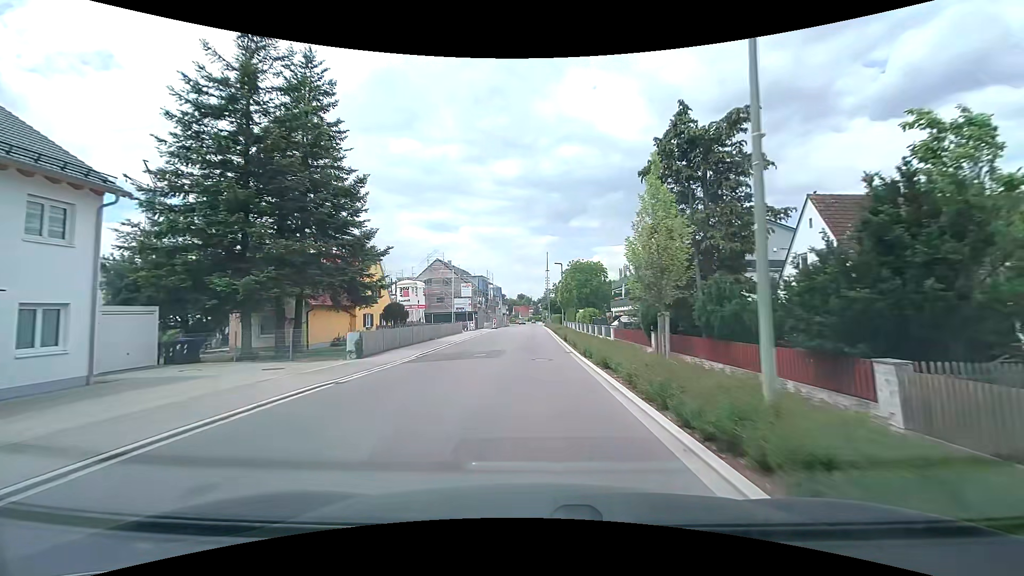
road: tertiary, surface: asphalt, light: Day
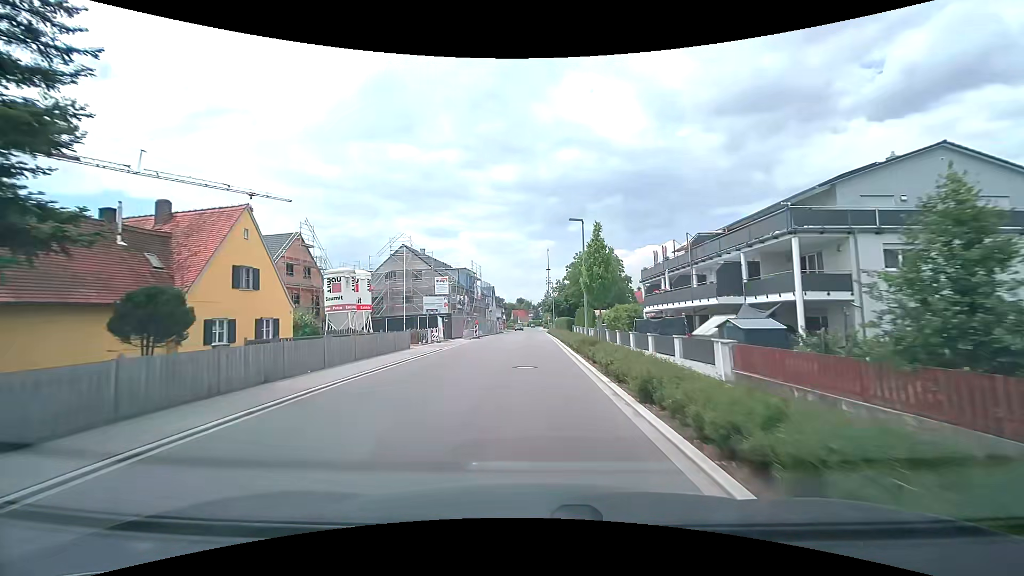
(0.0, +20.6) m; 0°
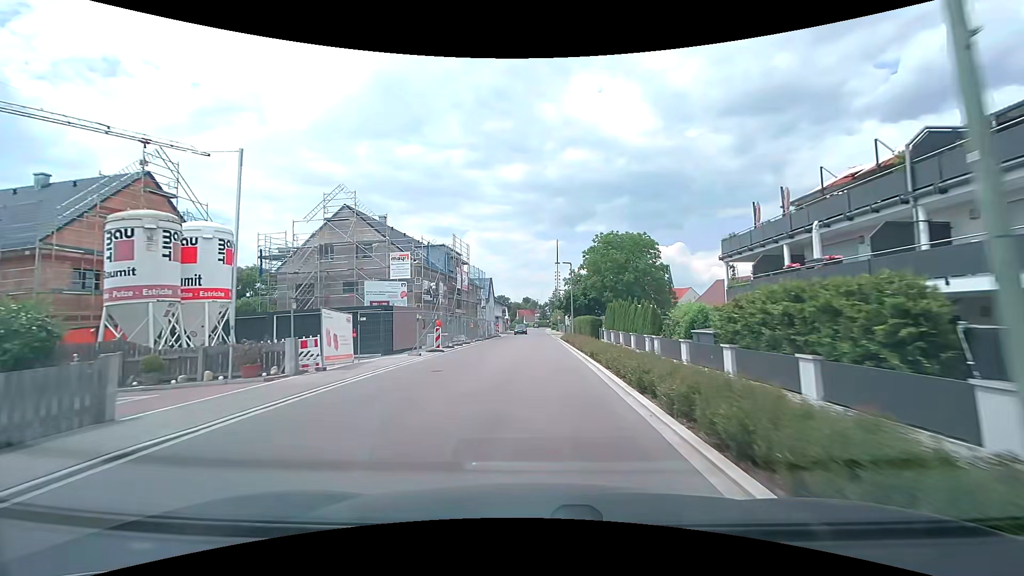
(-0.2, +20.8) m; -1°
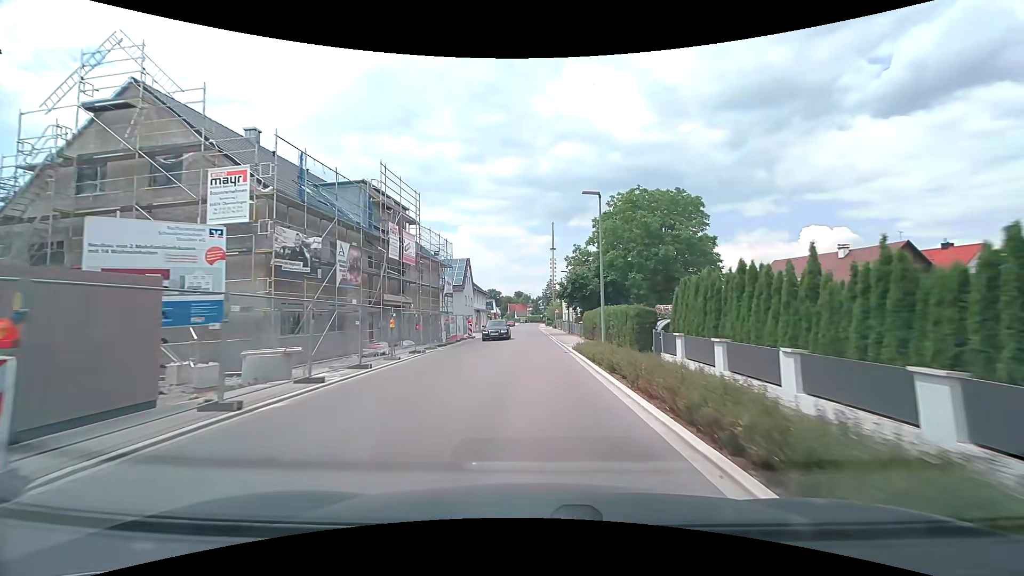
(+0.1, +20.9) m; +1°
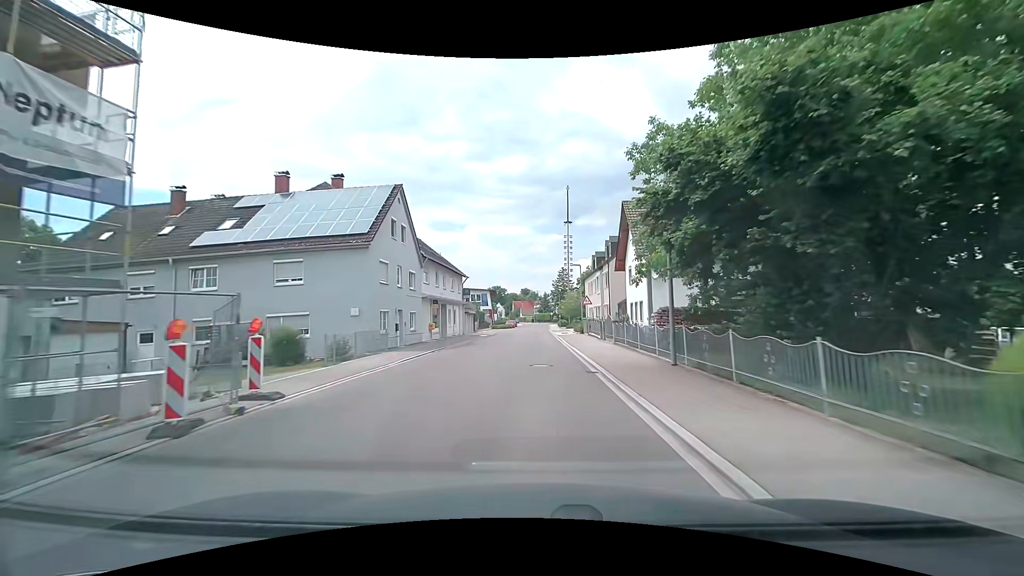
(-0.1, +35.4) m; 0°
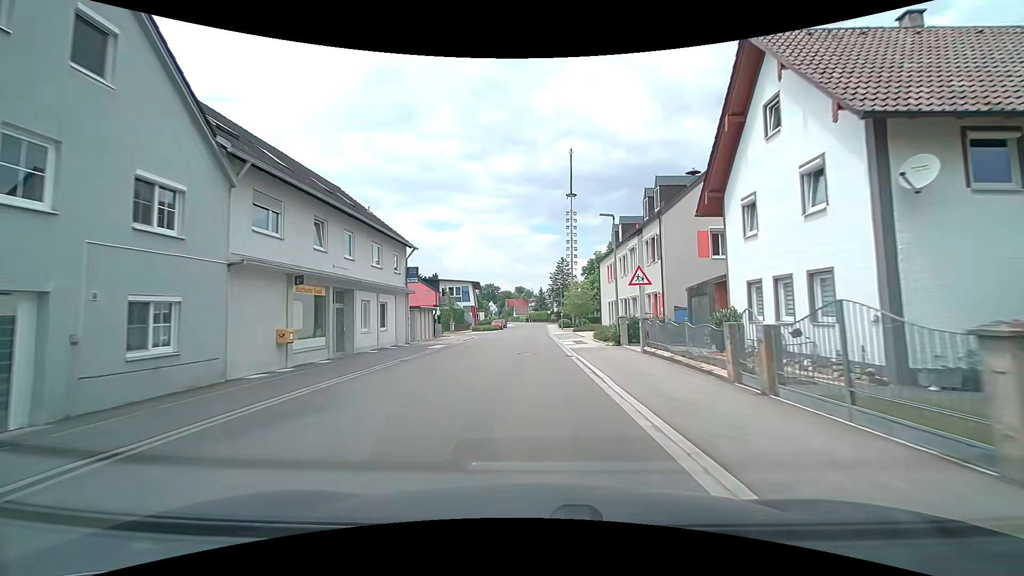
(0.0, +21.3) m; +1°
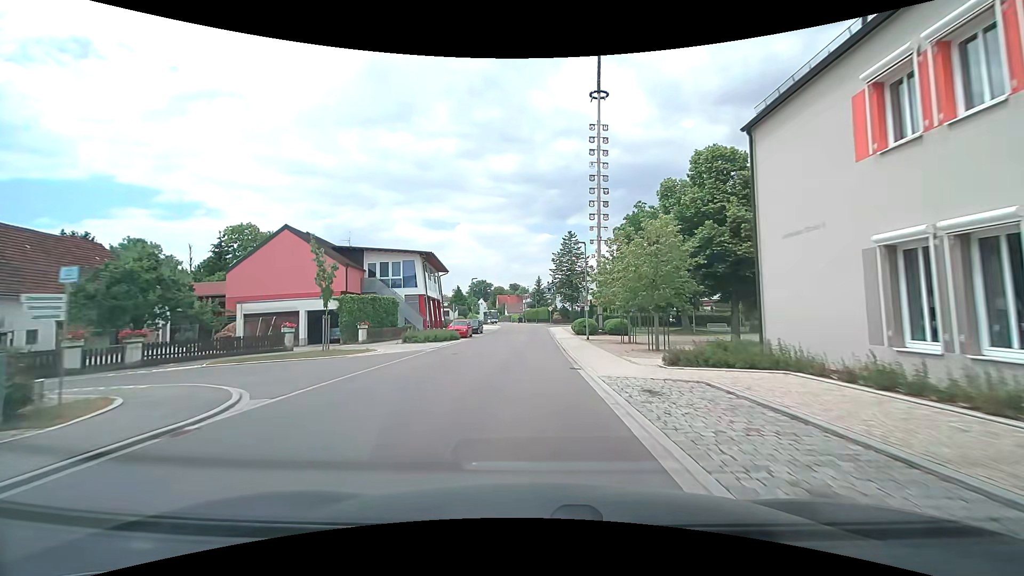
(-0.5, +34.9) m; 0°
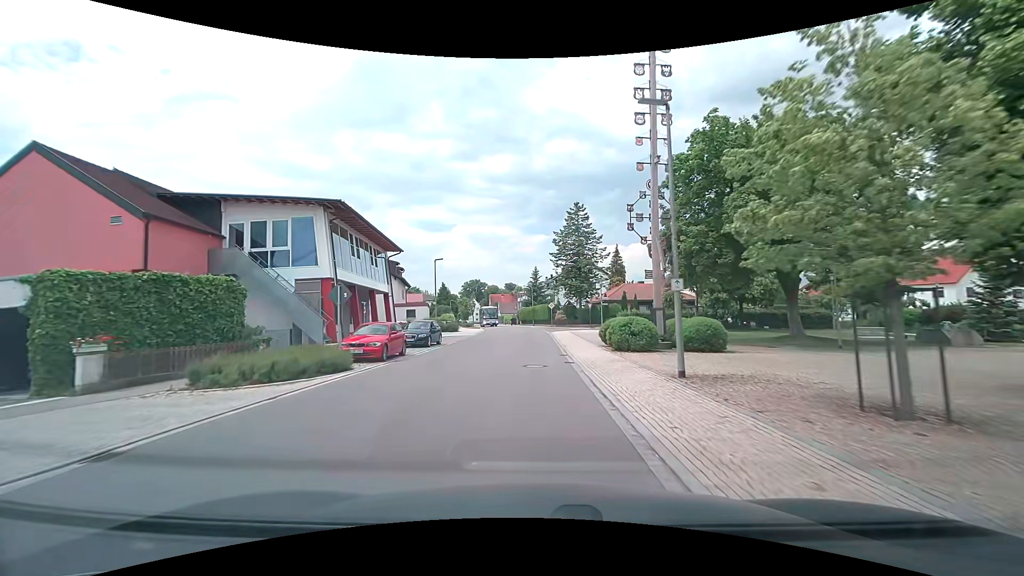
(0.0, +20.7) m; 0°
(0, +10) (0, +20) (0, +30) (0, +40) (-1, +50) (-2, +60) (-3, +70) (-5, +80) (-6, +90) (-8, +99) m
